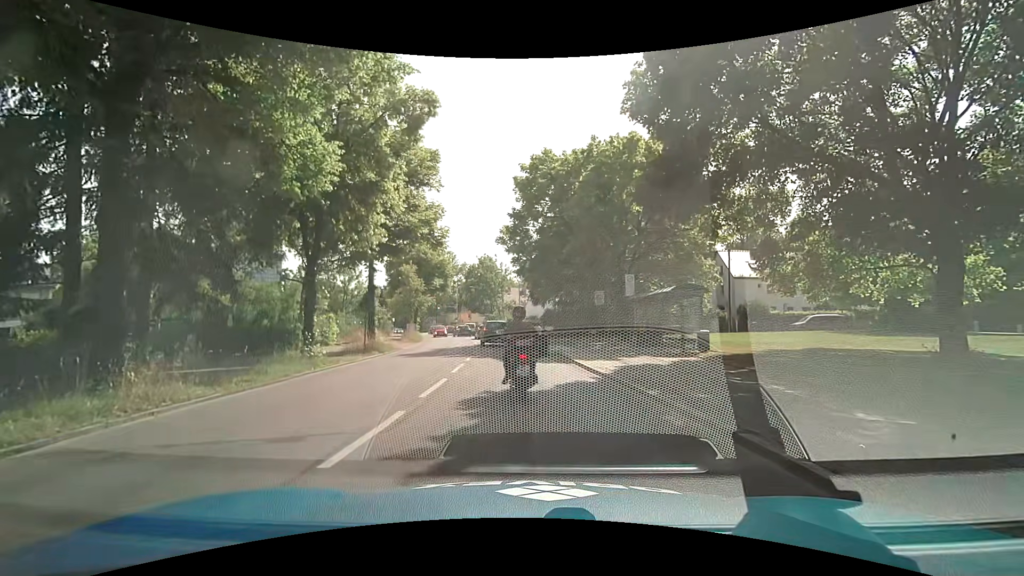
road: secondary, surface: asphalt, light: Day
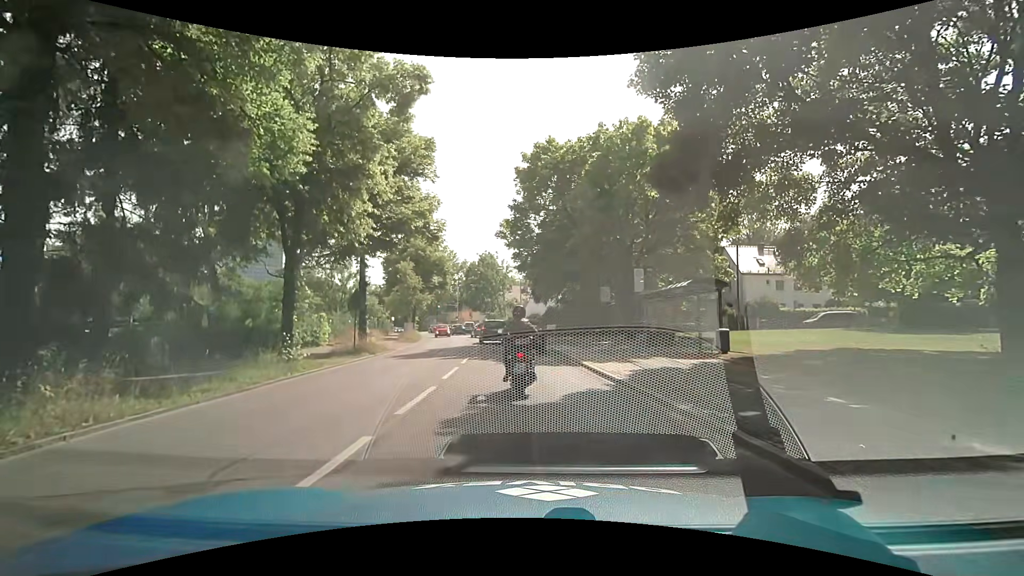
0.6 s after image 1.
(0.0, +1.8) m; 0°
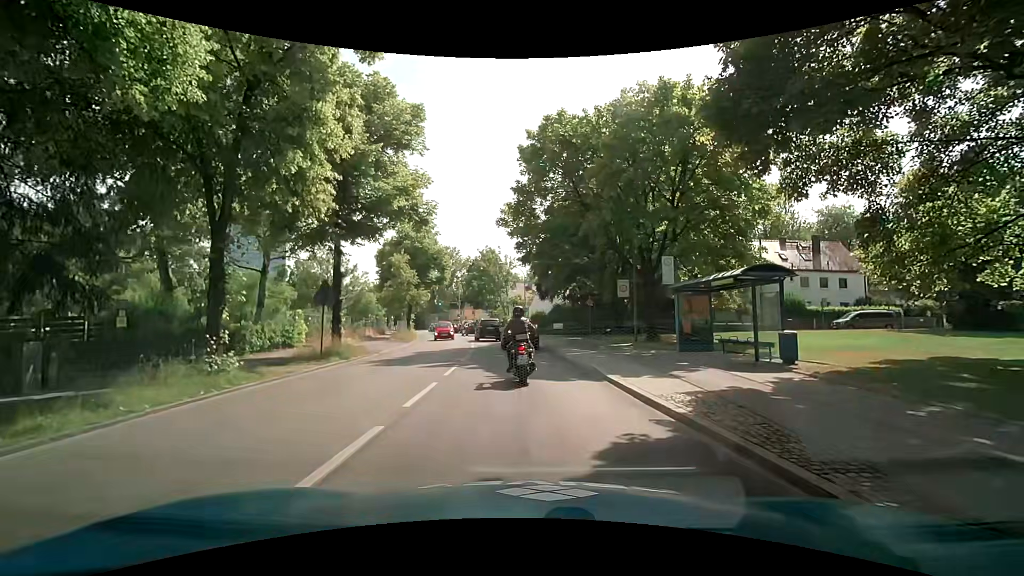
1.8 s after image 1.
(-0.1, +4.2) m; -2°
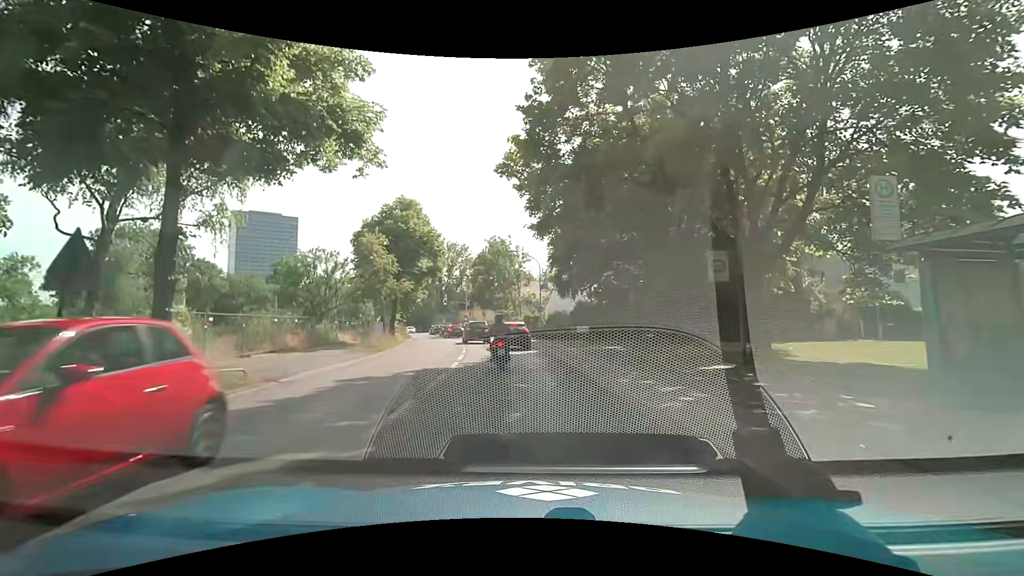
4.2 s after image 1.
(0.0, +11.4) m; -1°
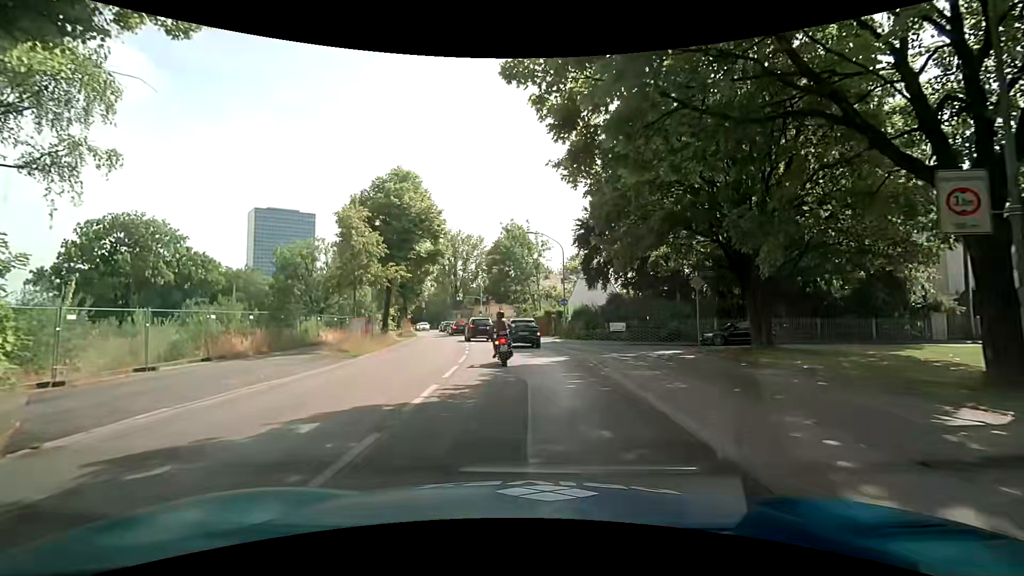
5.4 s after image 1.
(-0.1, +7.4) m; -2°
